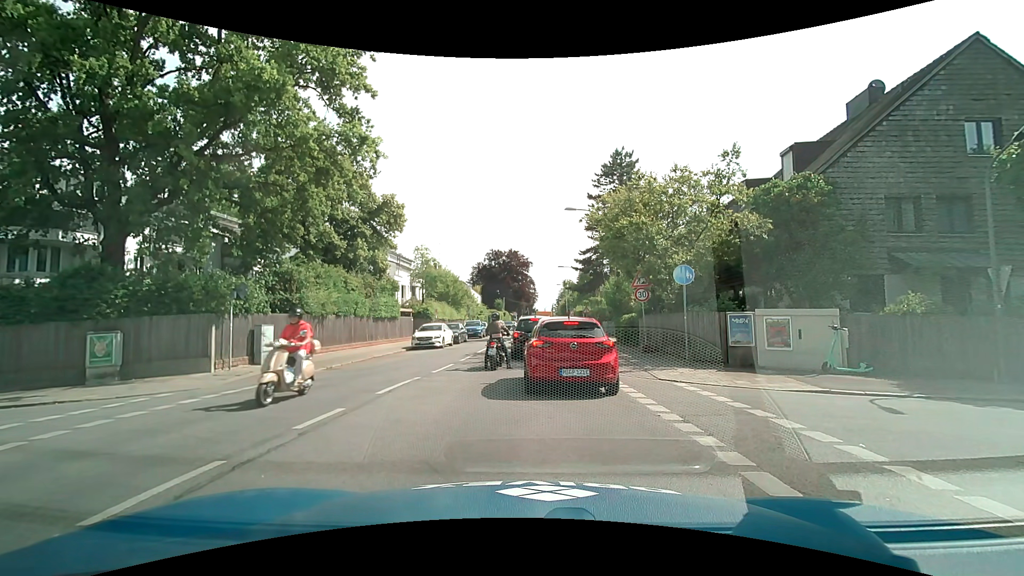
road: secondary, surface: asphalt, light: Day
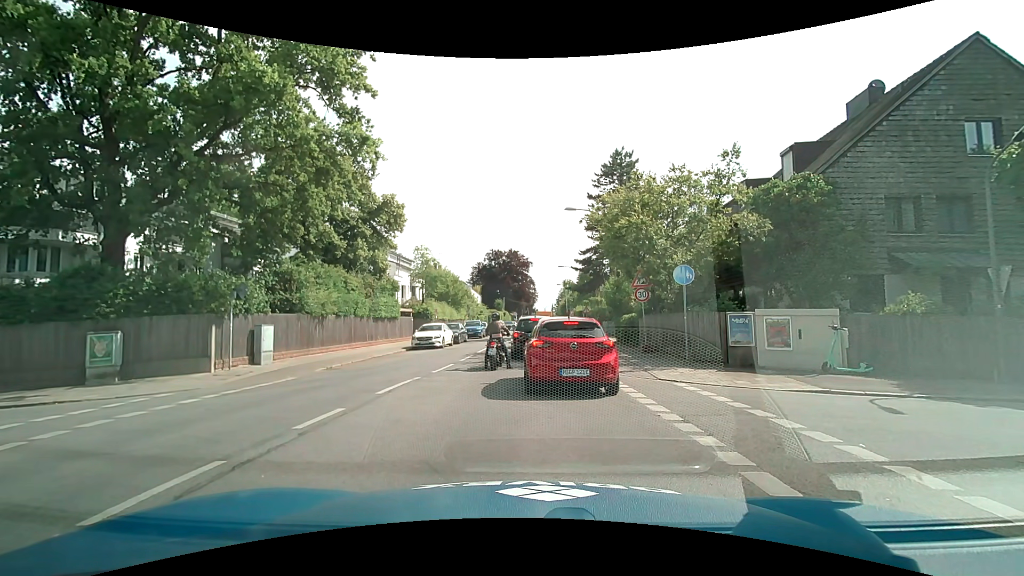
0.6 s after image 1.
(0.0, 0.0) m; 0°
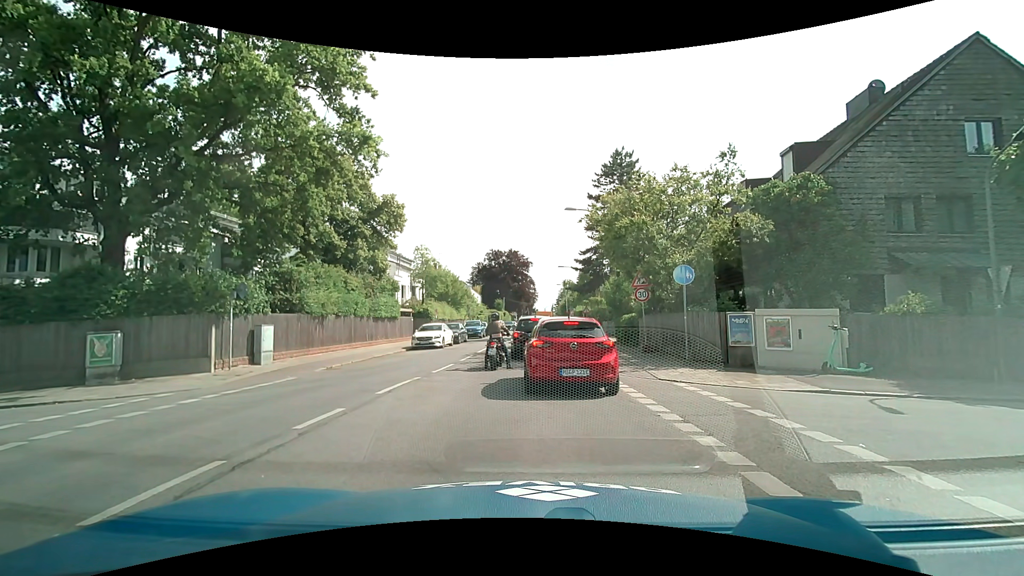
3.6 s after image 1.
(0.0, 0.0) m; 0°
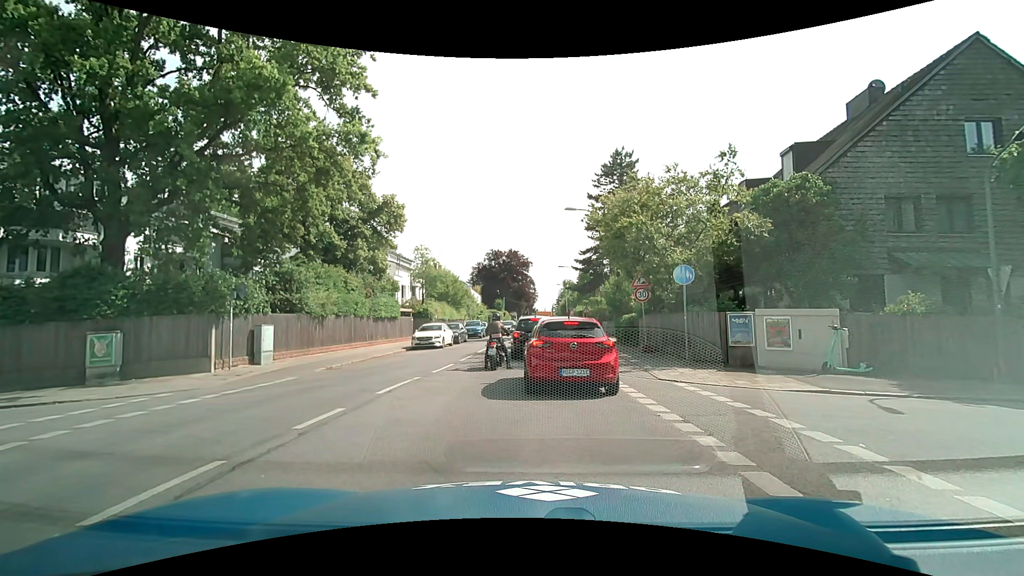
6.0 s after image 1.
(0.0, 0.0) m; 0°
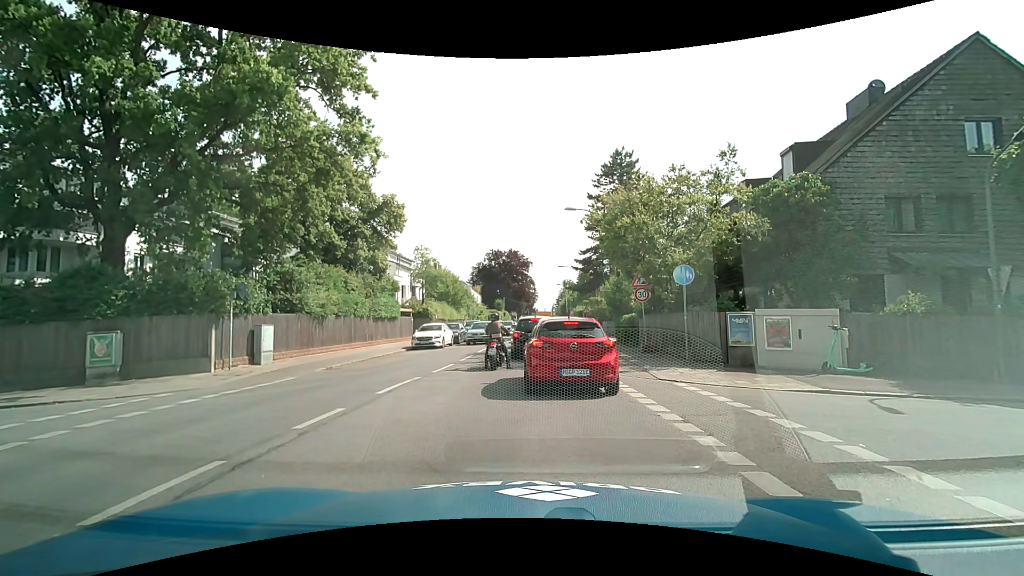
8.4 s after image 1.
(0.0, 0.0) m; 0°
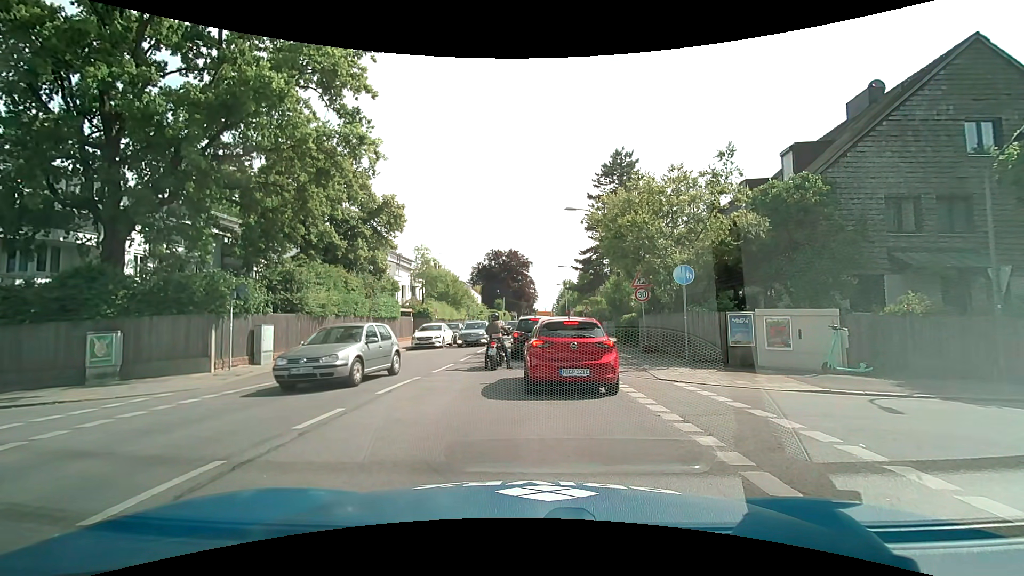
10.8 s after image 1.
(0.0, 0.0) m; 0°
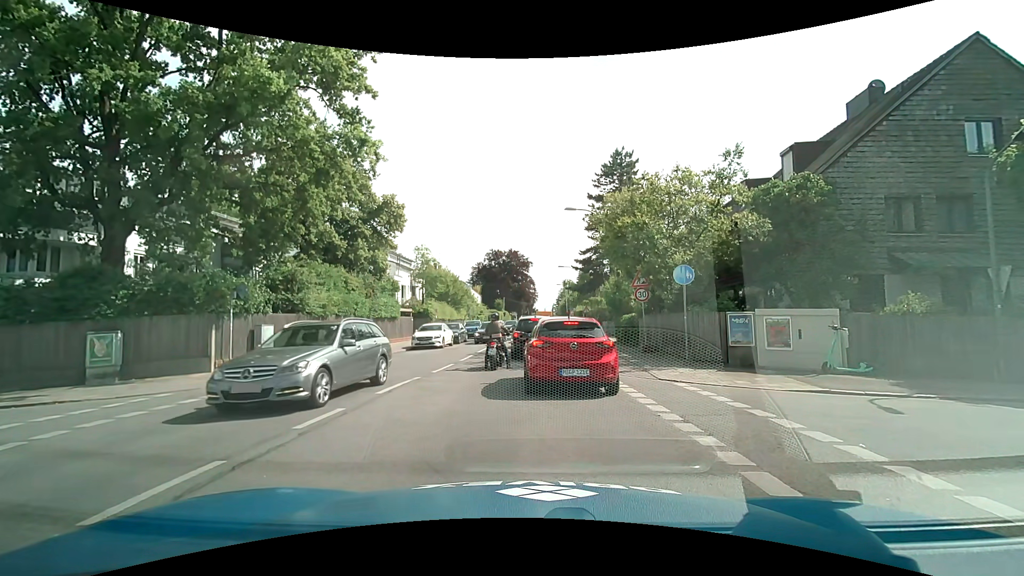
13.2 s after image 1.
(0.0, 0.0) m; 0°
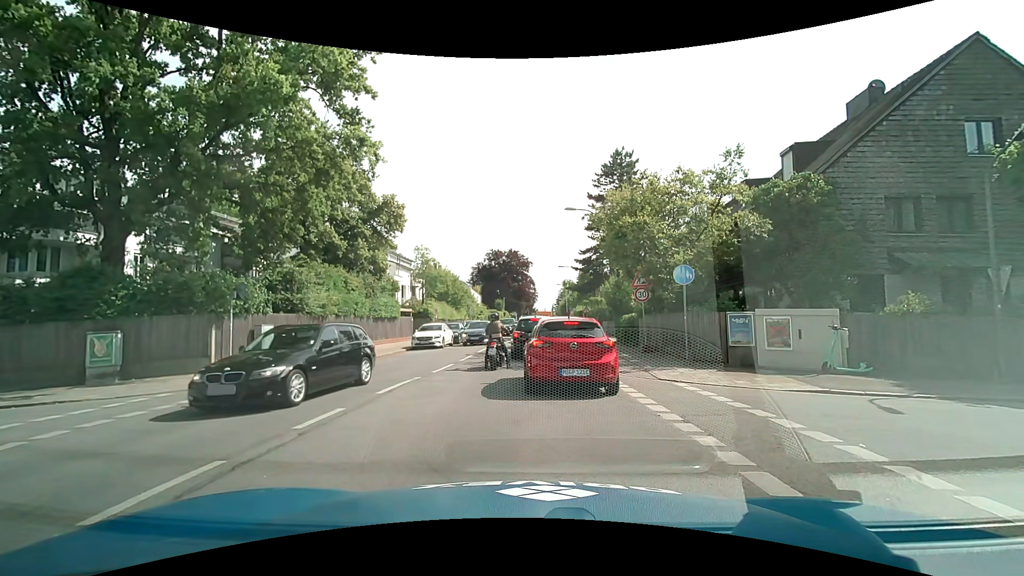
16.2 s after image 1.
(0.0, 0.0) m; 0°
(0, +10) (0, +20) (0, +30) (0, +40) (0, +50) (+1, +60) (+1, +70) (+1, +80) (+2, +90) (+2, +100) m
